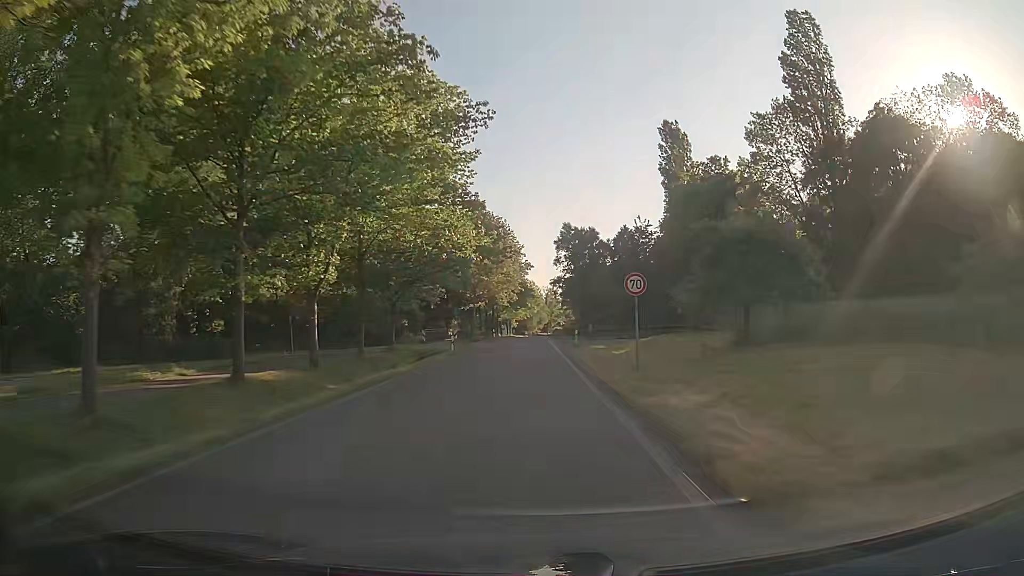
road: tertiary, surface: asphalt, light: Day
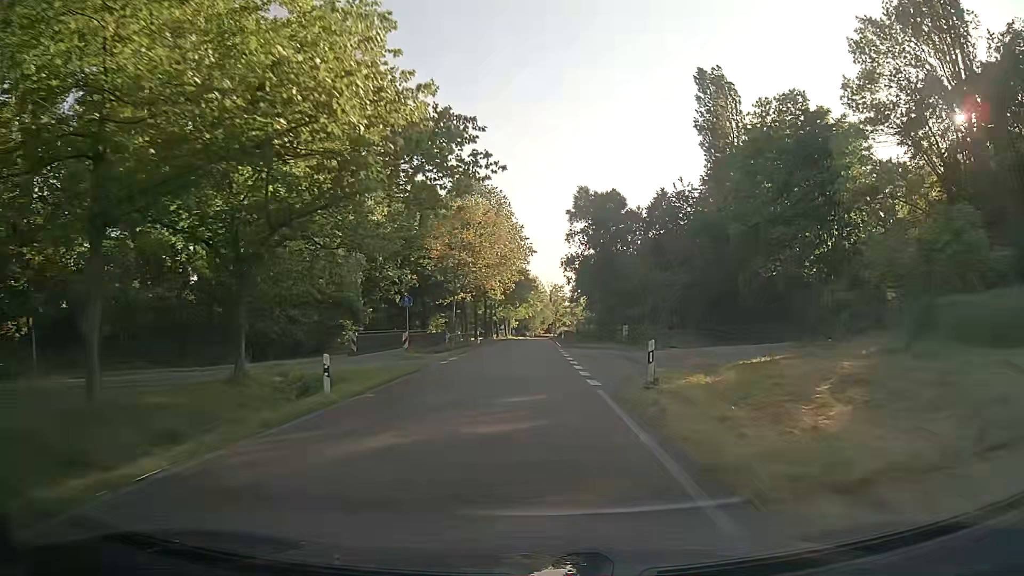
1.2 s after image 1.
(-0.1, +22.6) m; 0°
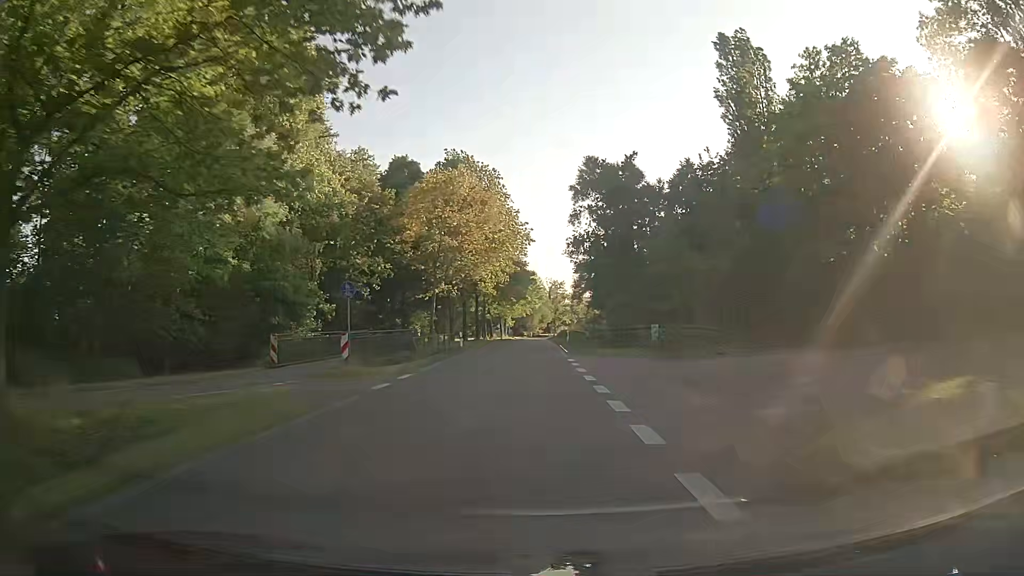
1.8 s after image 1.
(0.0, +10.5) m; 0°
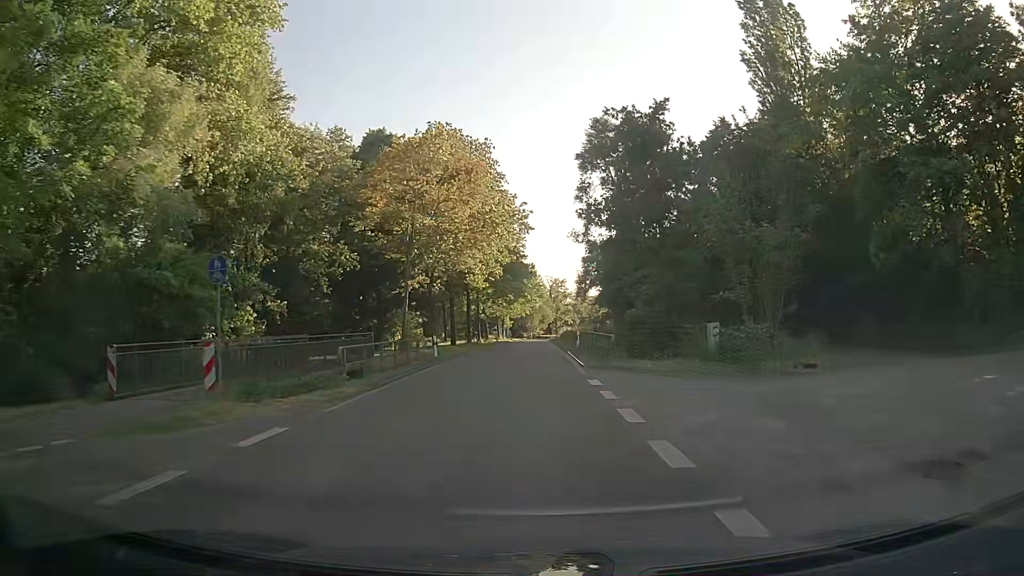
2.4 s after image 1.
(+0.1, +10.0) m; +1°
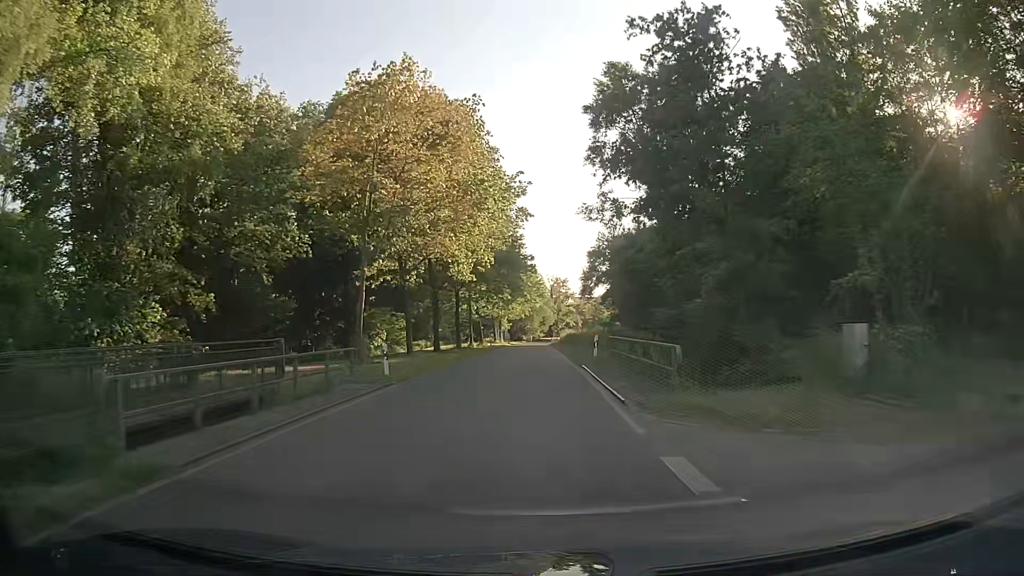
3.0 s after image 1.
(-0.1, +9.5) m; -1°
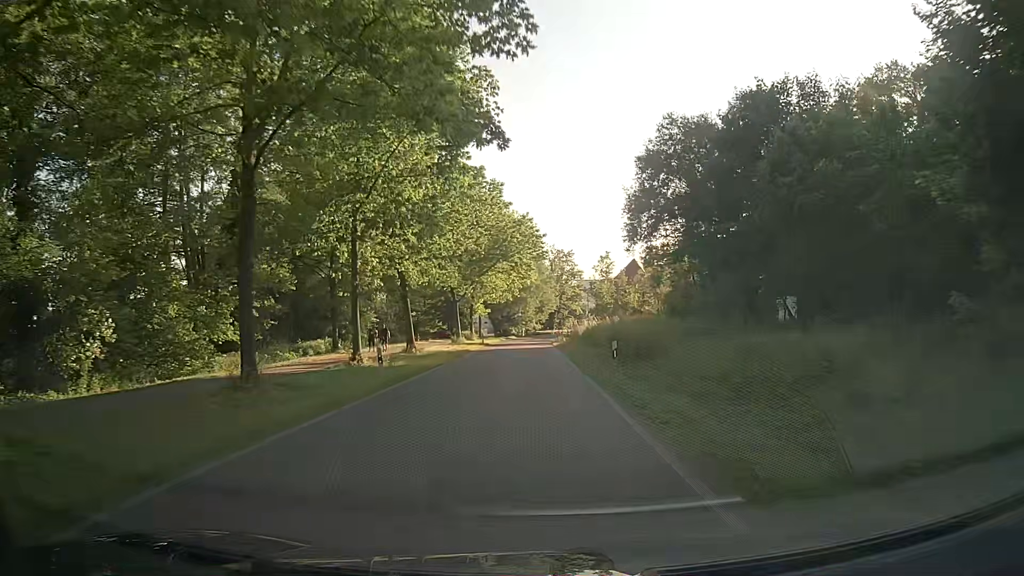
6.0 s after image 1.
(0.0, +42.7) m; +1°
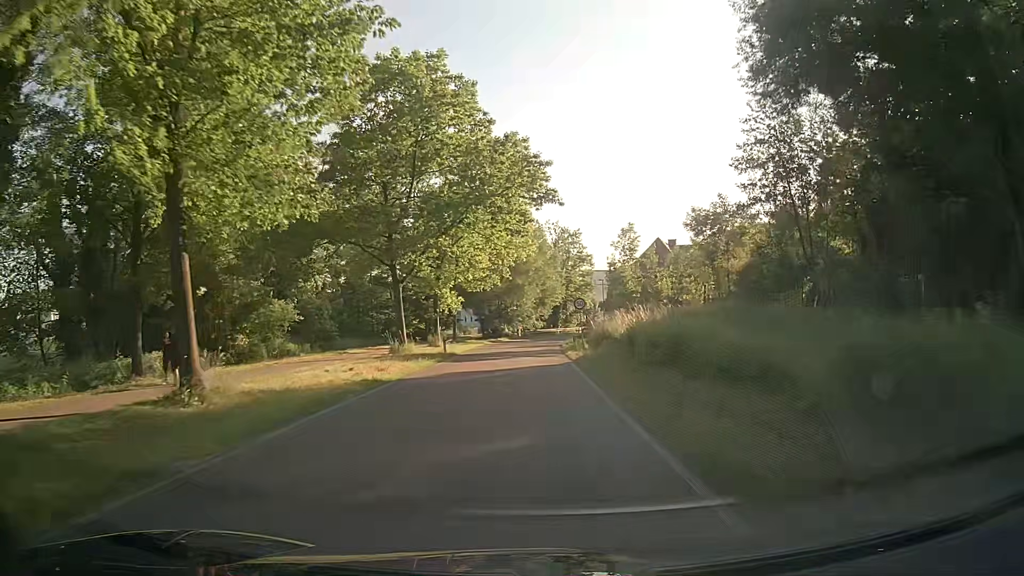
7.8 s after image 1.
(-0.1, +23.7) m; 0°
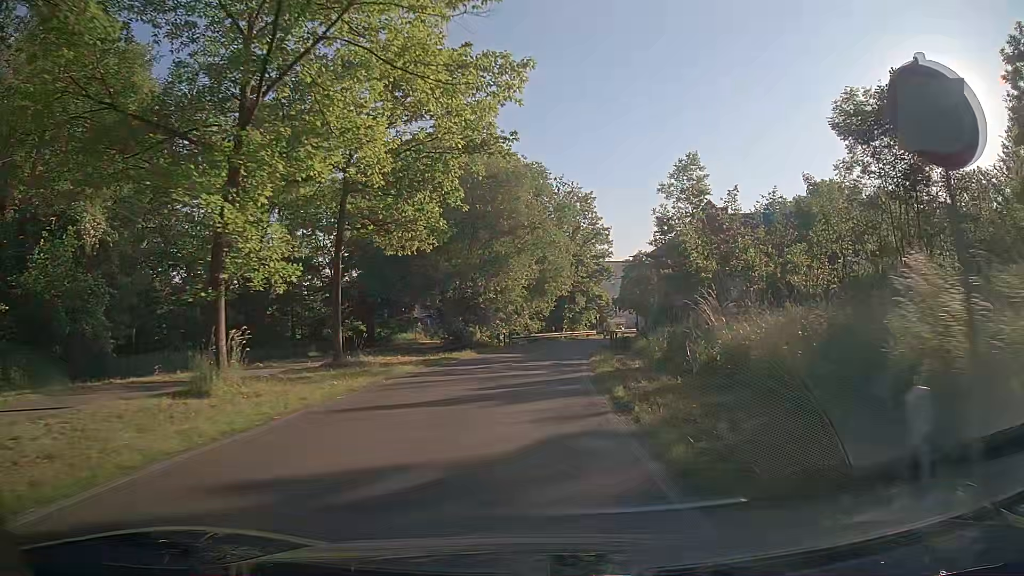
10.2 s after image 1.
(-0.2, +29.8) m; +1°
(0, +10) (0, +20) (+1, +30) (+2, +40) (+4, +50) (+6, +59) (+9, +69) (+13, +78) (+17, +87) (+23, +96) m
